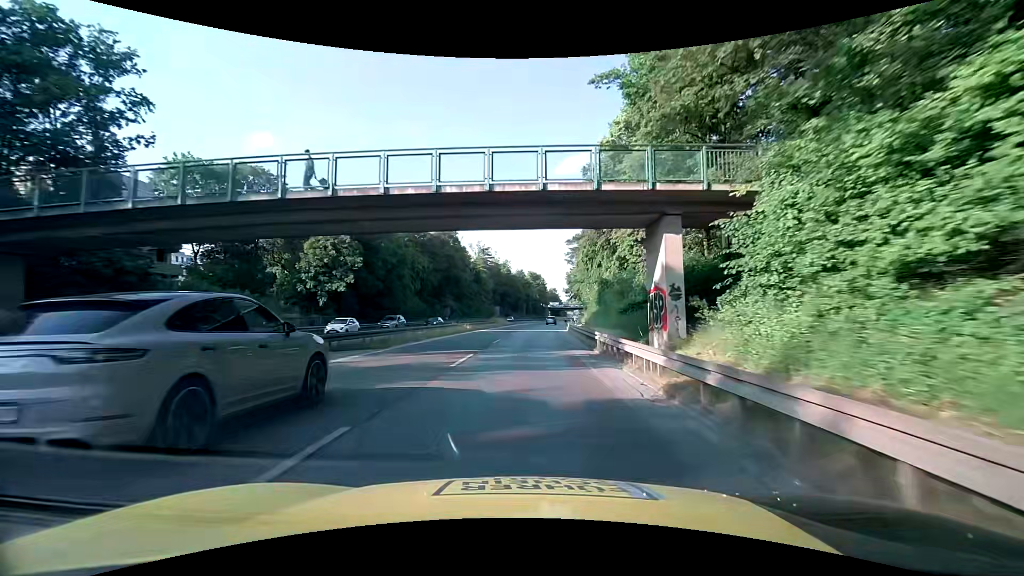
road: trunk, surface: asphalt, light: Day
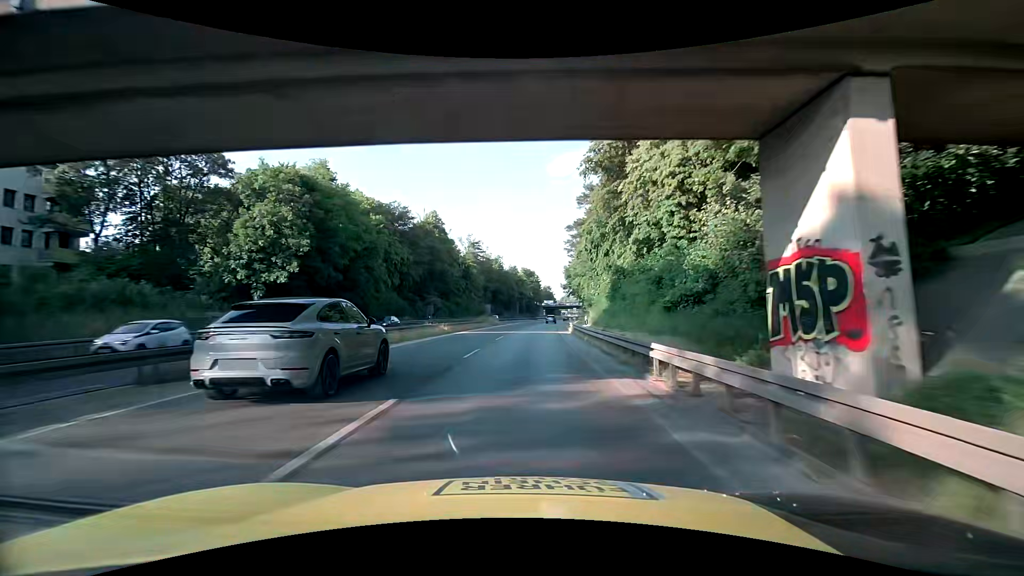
(0.0, +10.0) m; 0°
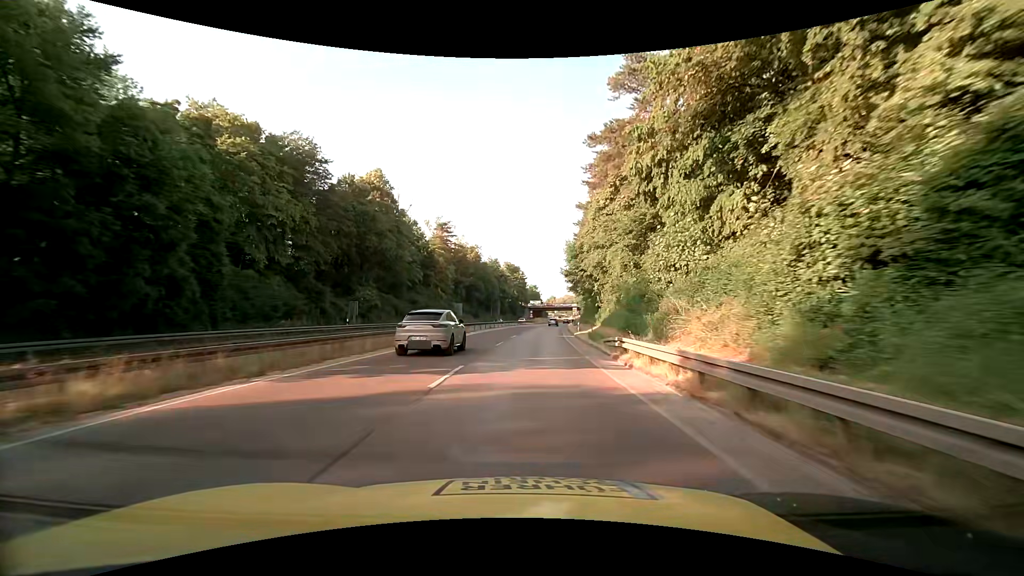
(+0.8, +30.3) m; +2°
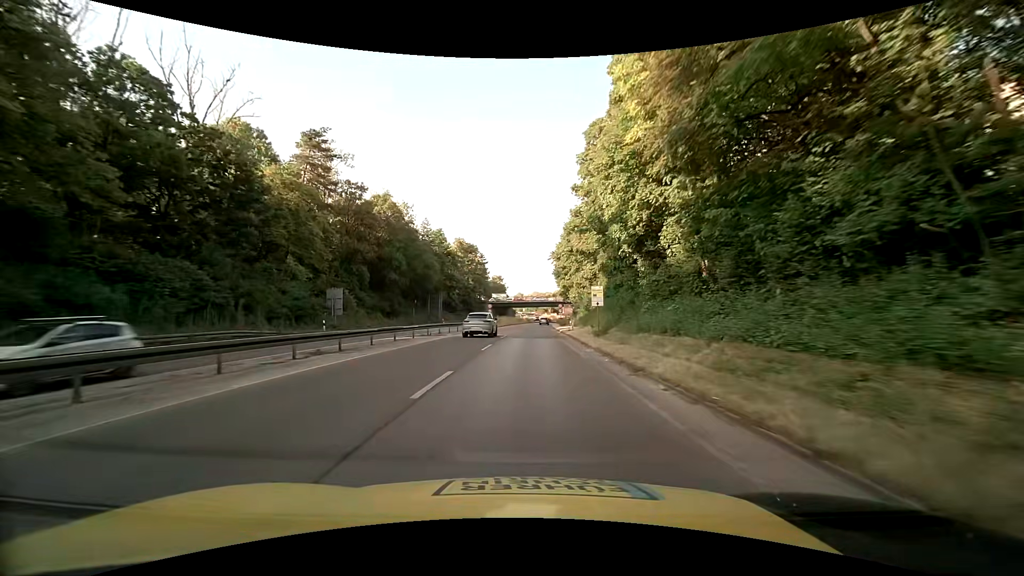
(+1.8, +51.5) m; +4°
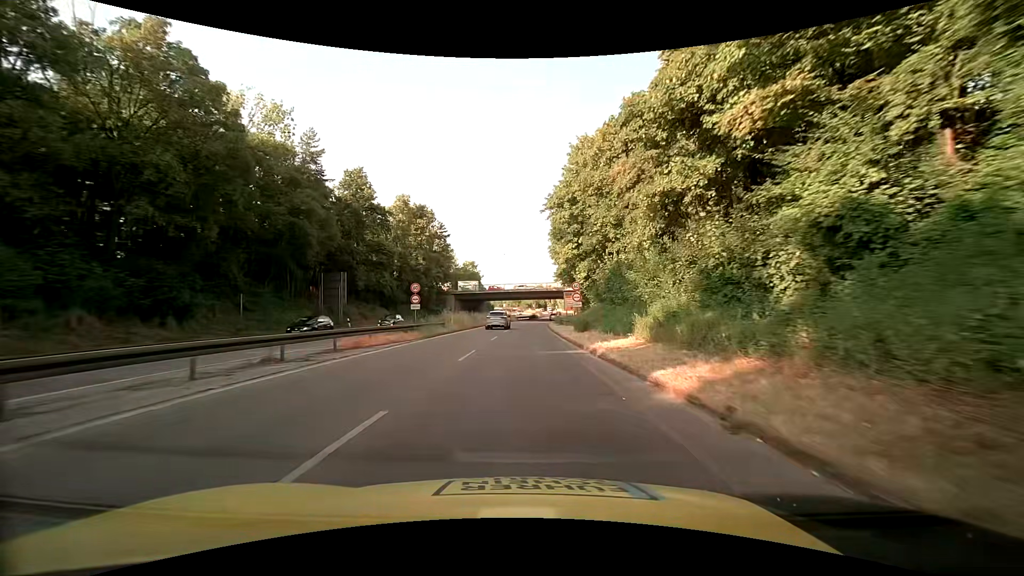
(+0.6, +41.5) m; +2°
